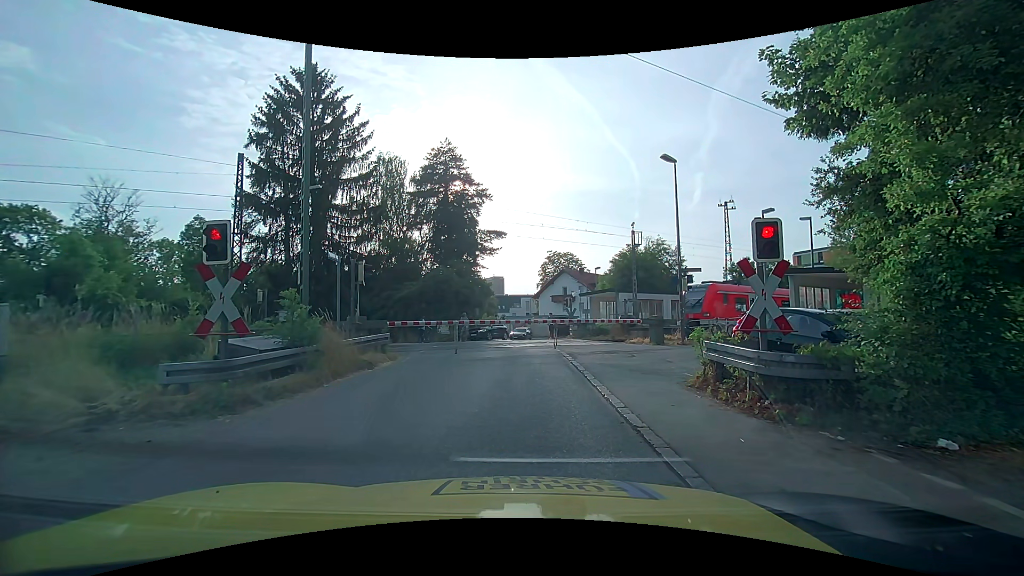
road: unclassified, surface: asphalt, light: Day
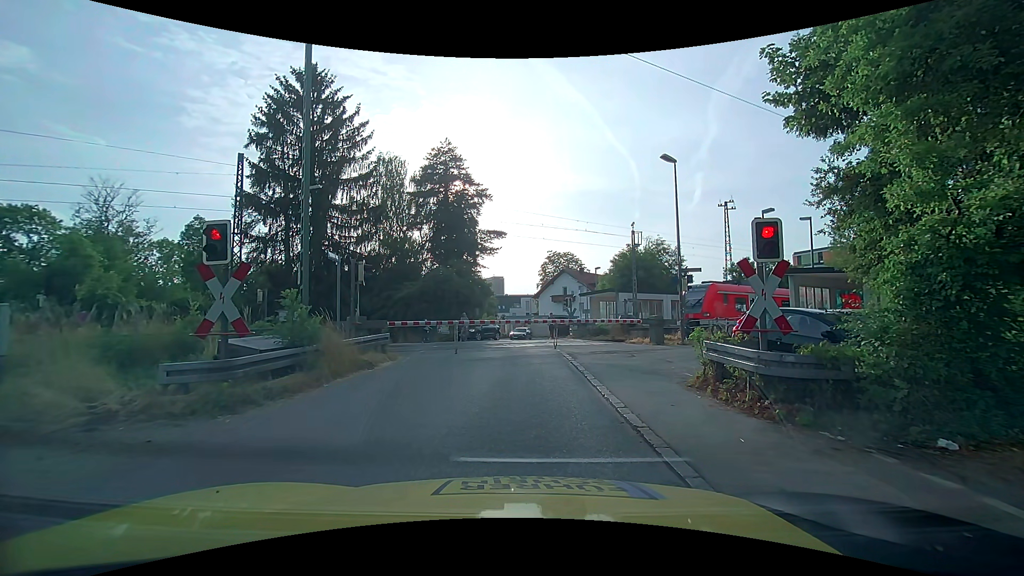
(0.0, 0.0) m; 0°
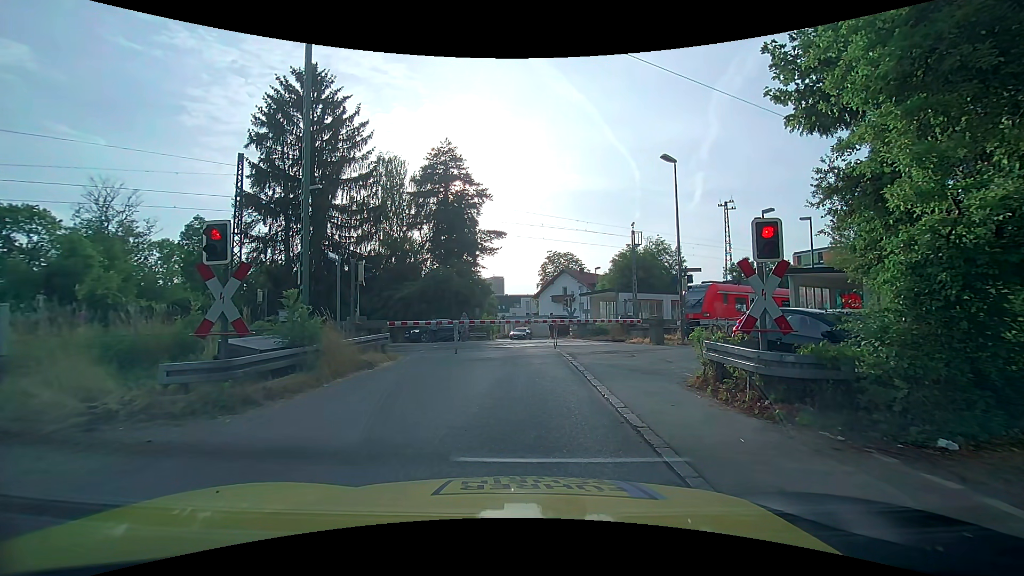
(0.0, 0.0) m; 0°
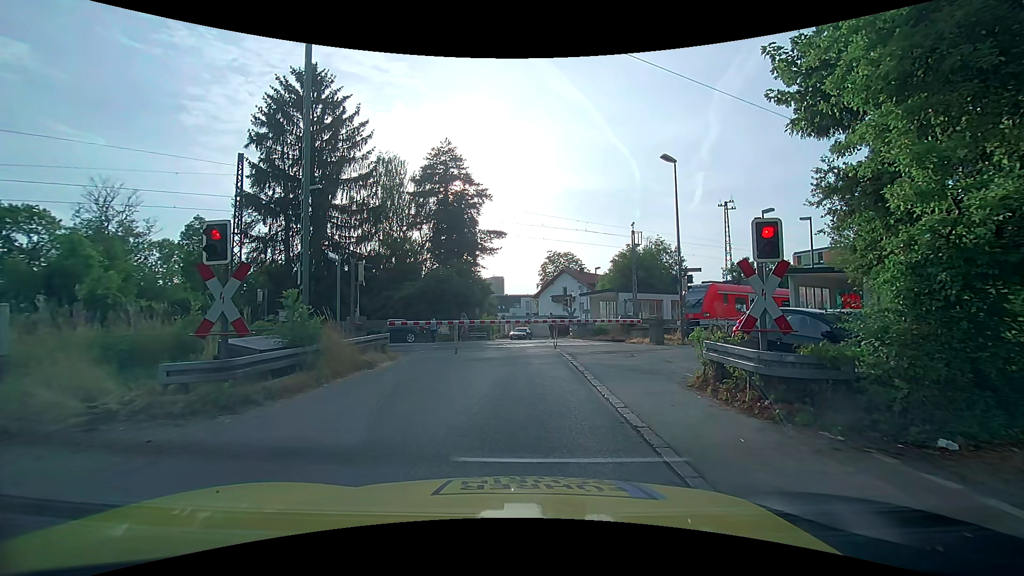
(0.0, 0.0) m; 0°
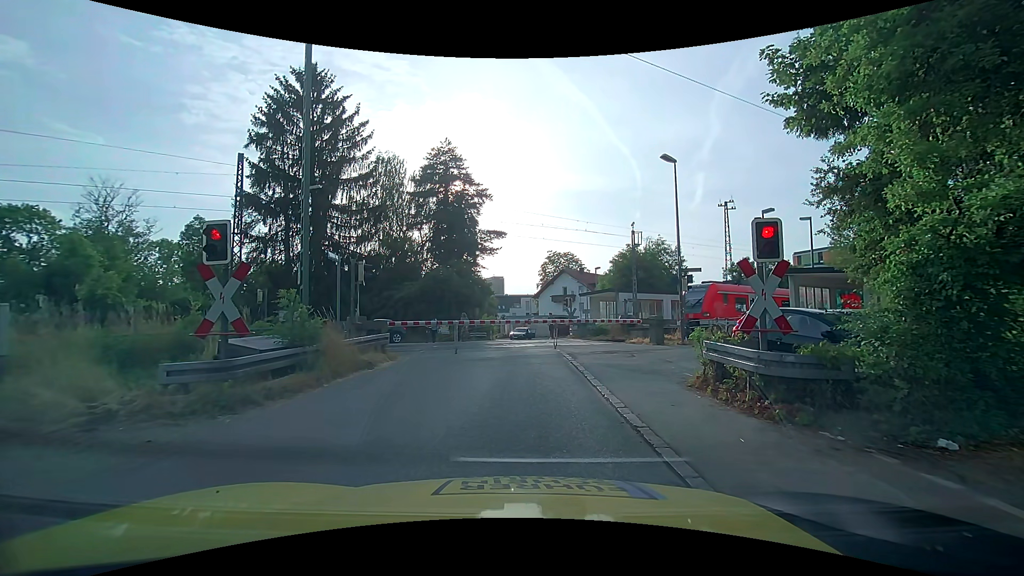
(0.0, 0.0) m; 0°
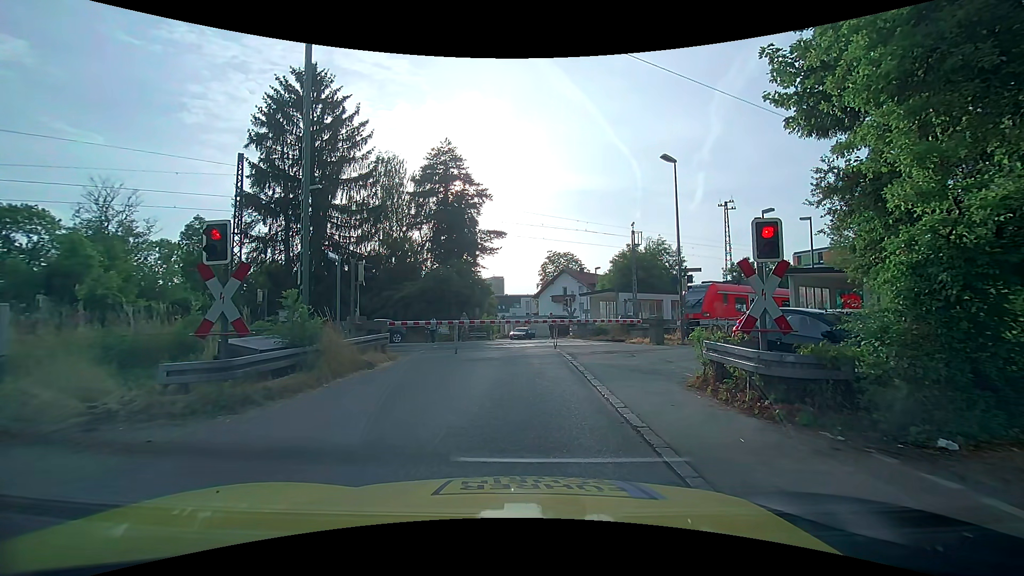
(0.0, 0.0) m; 0°
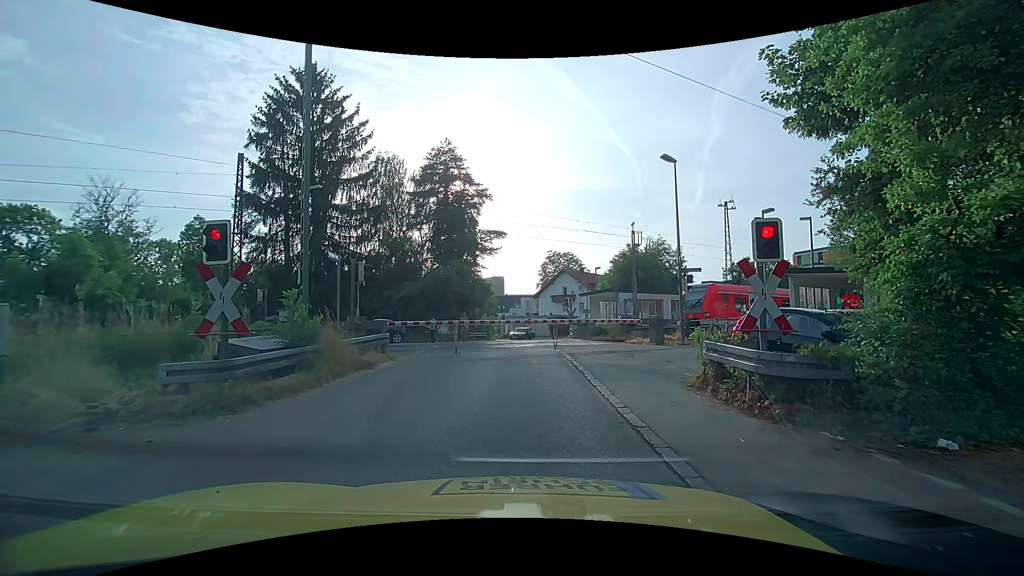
(0.0, 0.0) m; 0°
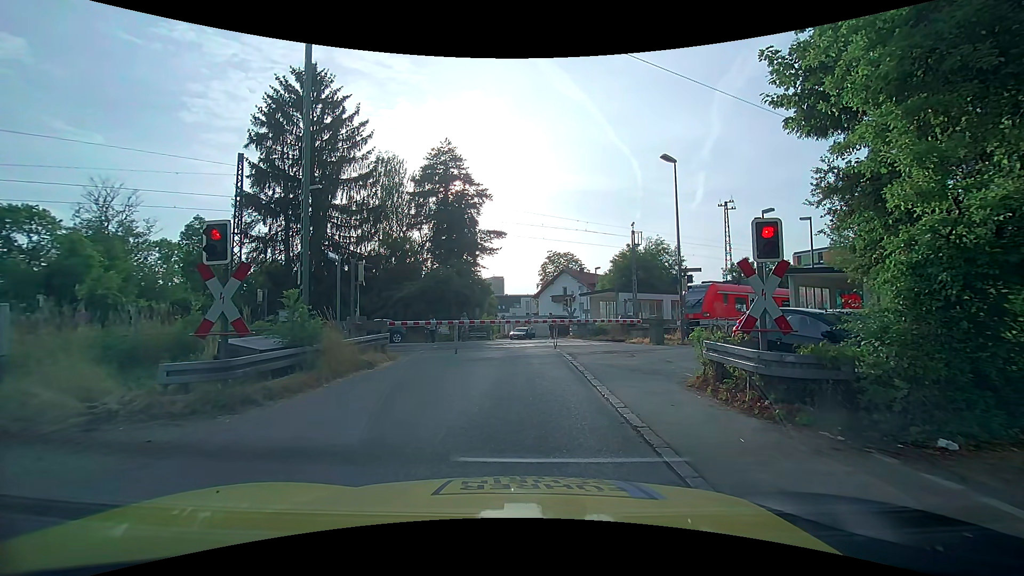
(0.0, 0.0) m; 0°
